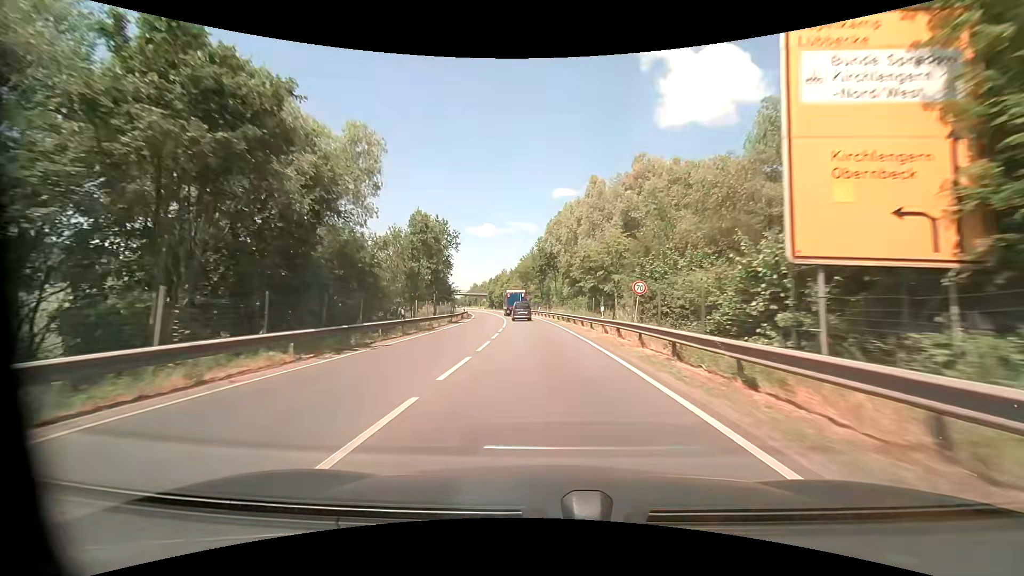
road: primary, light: Day
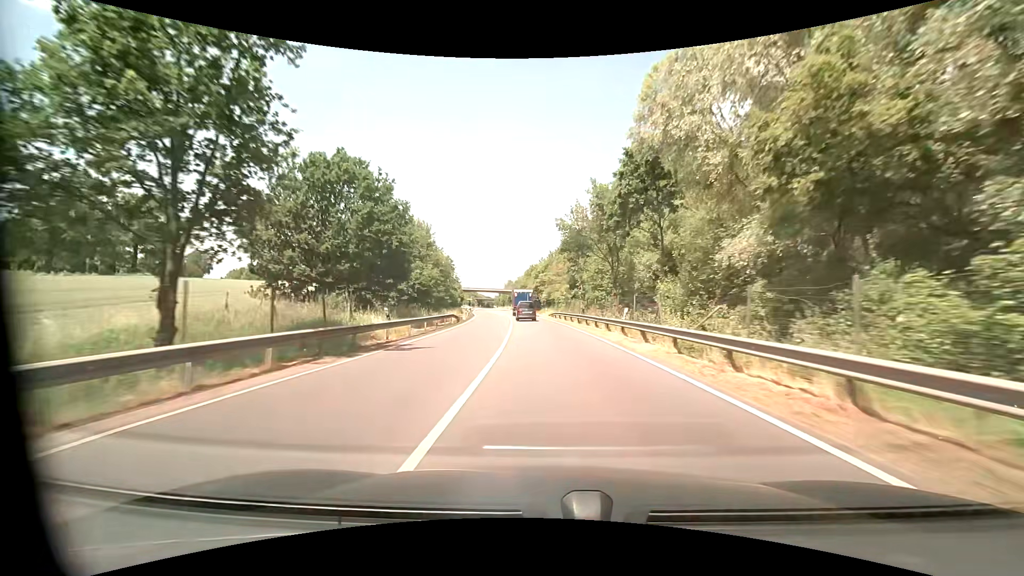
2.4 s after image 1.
(-2.3, +45.6) m; -5°
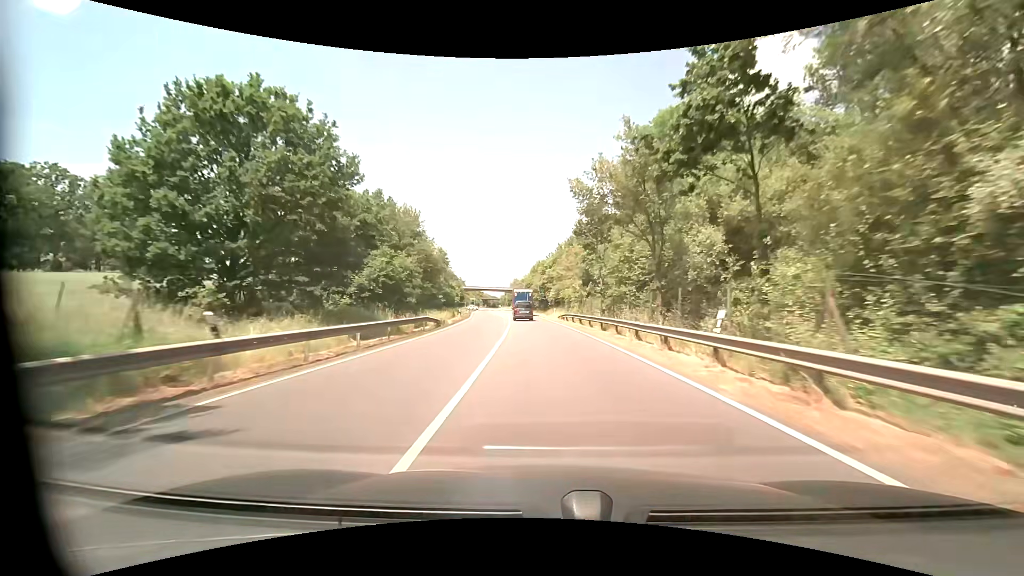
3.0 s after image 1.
(-0.1, +11.4) m; -1°
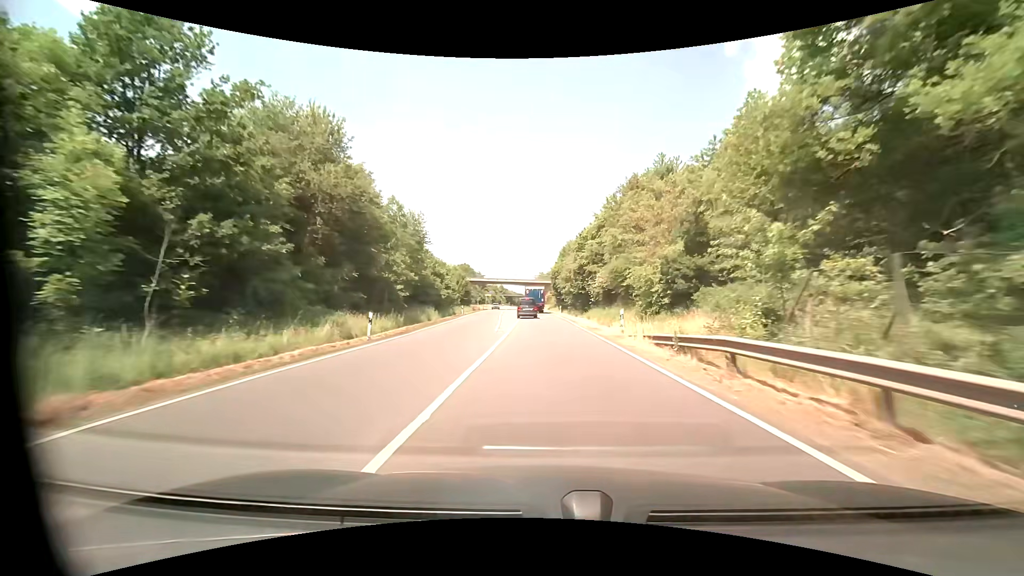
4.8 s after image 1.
(-0.7, +33.7) m; -3°
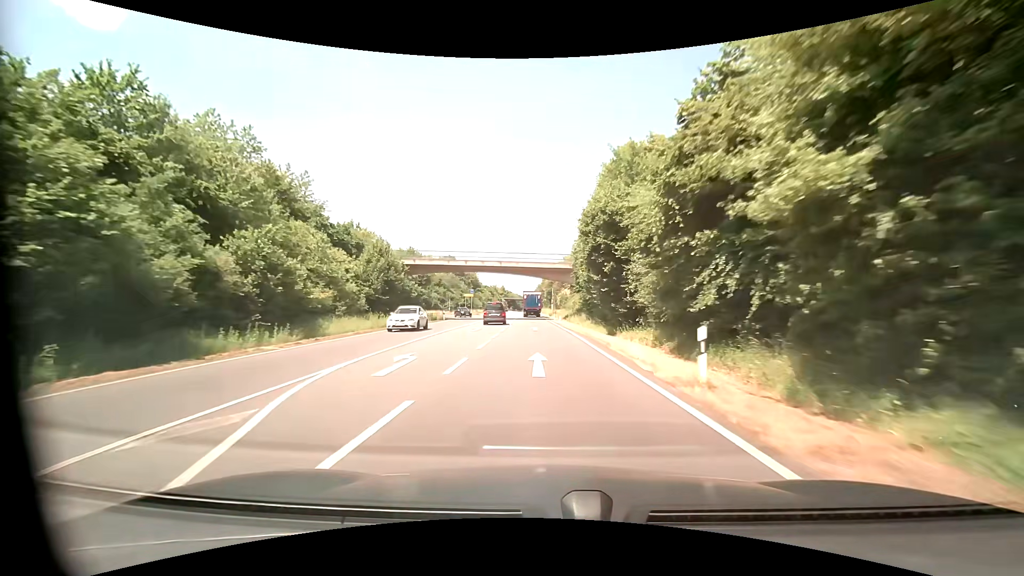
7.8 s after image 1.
(-0.4, +53.4) m; -1°
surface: asphalt
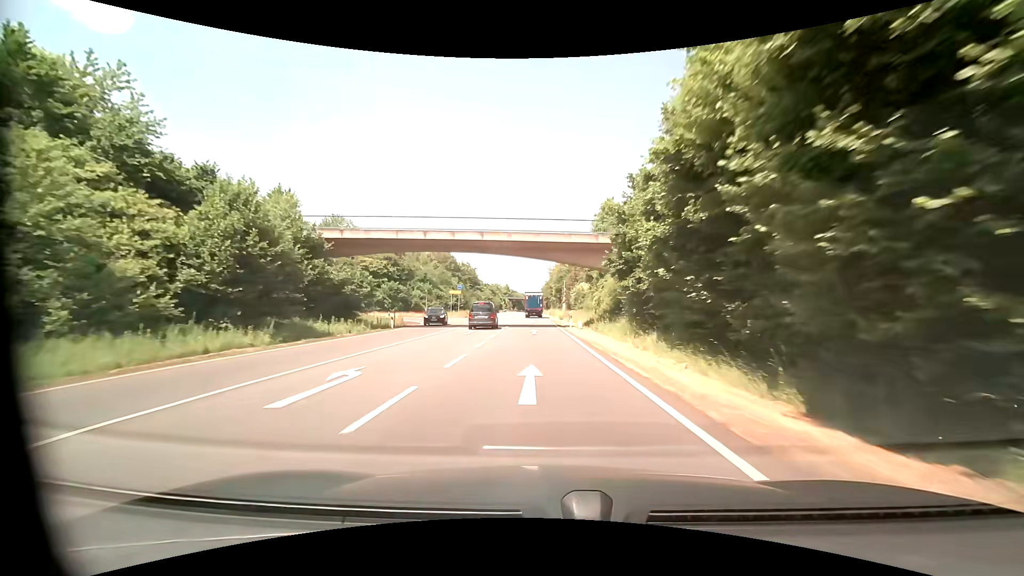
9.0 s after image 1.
(-0.2, +22.8) m; -1°
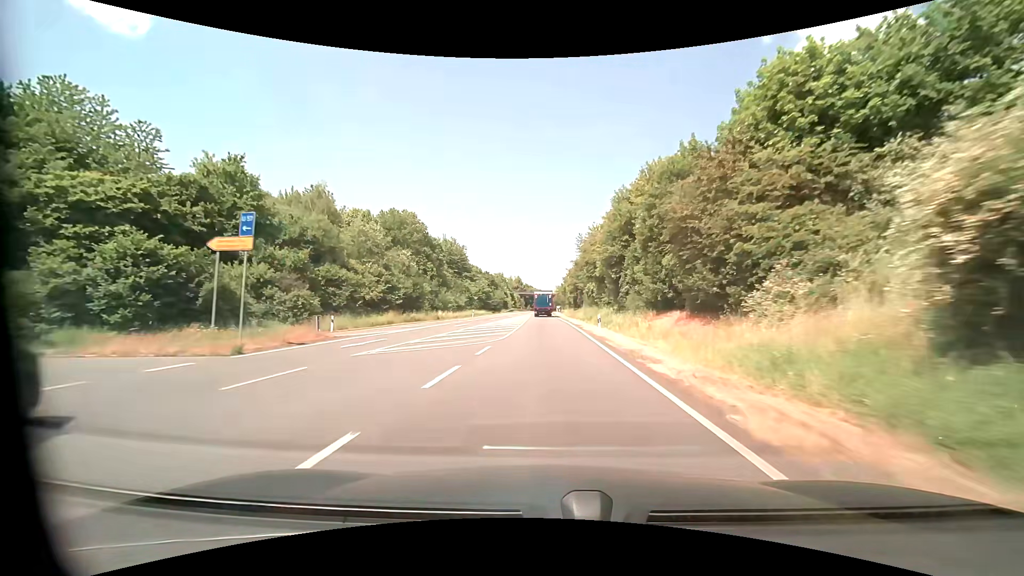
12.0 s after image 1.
(-1.5, +59.2) m; -3°
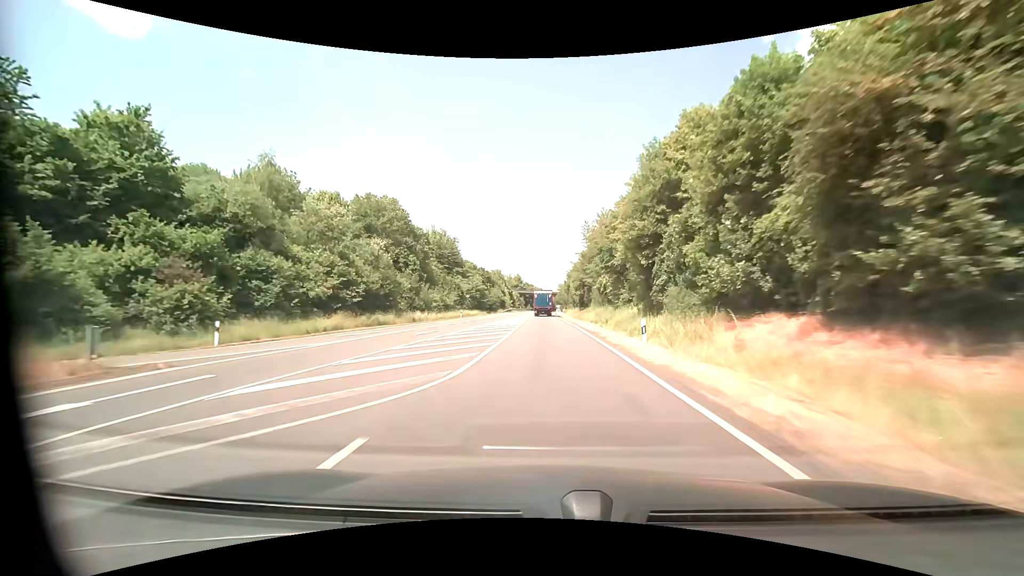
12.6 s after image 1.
(0.0, +12.1) m; 0°
(0, +10) (0, +20) (0, +30) (0, +40) (0, +50) (0, +60) (0, +70) (0, +80) (0, +90) (0, +100) m
